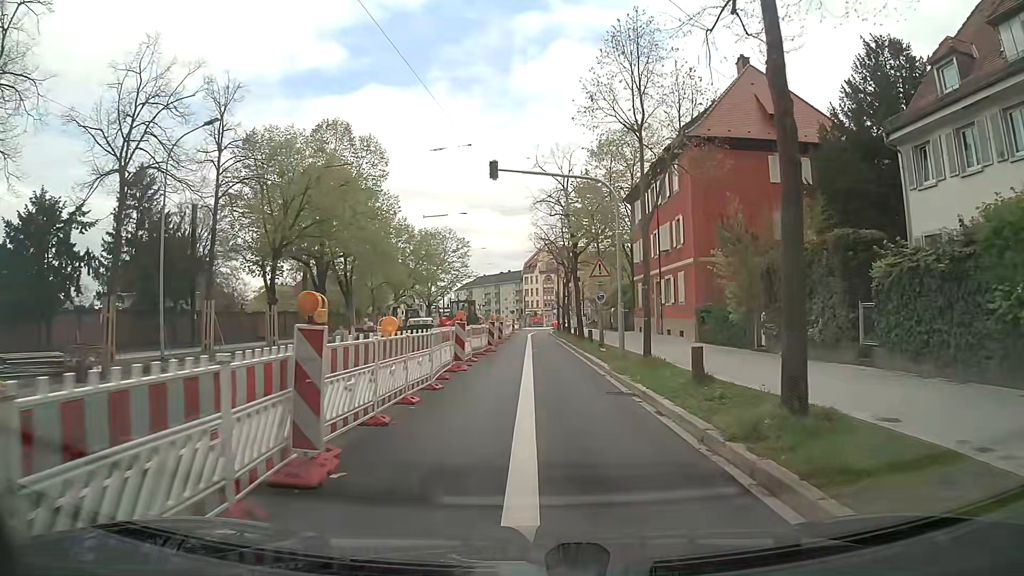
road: secondary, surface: asphalt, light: Day
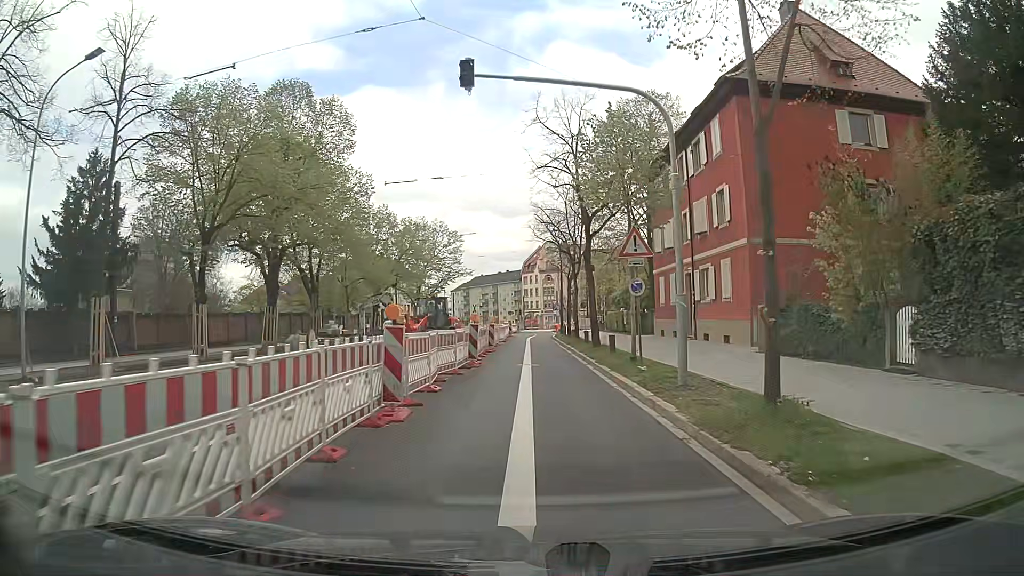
(+0.1, +8.5) m; 0°
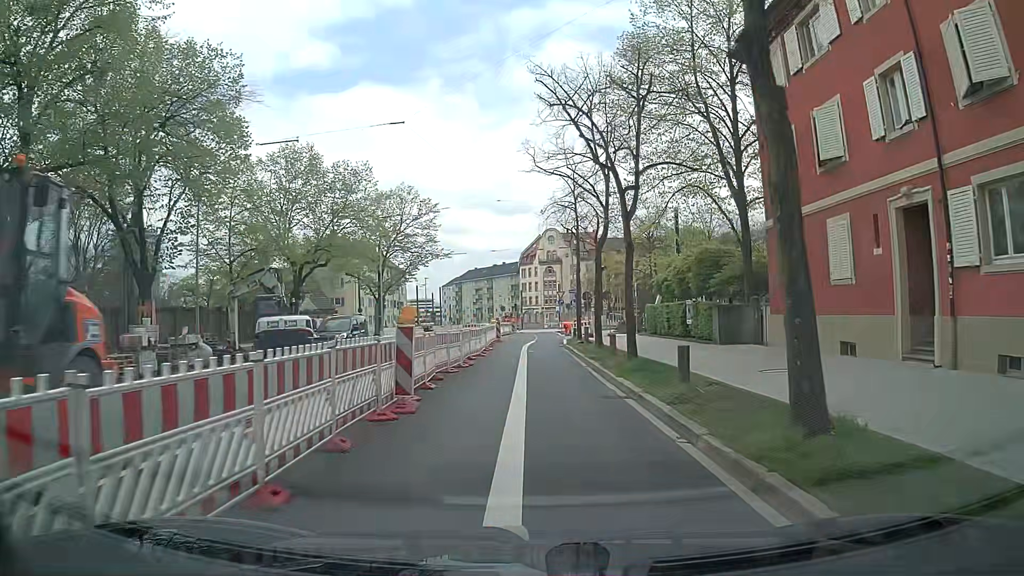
(0.0, +21.1) m; 0°
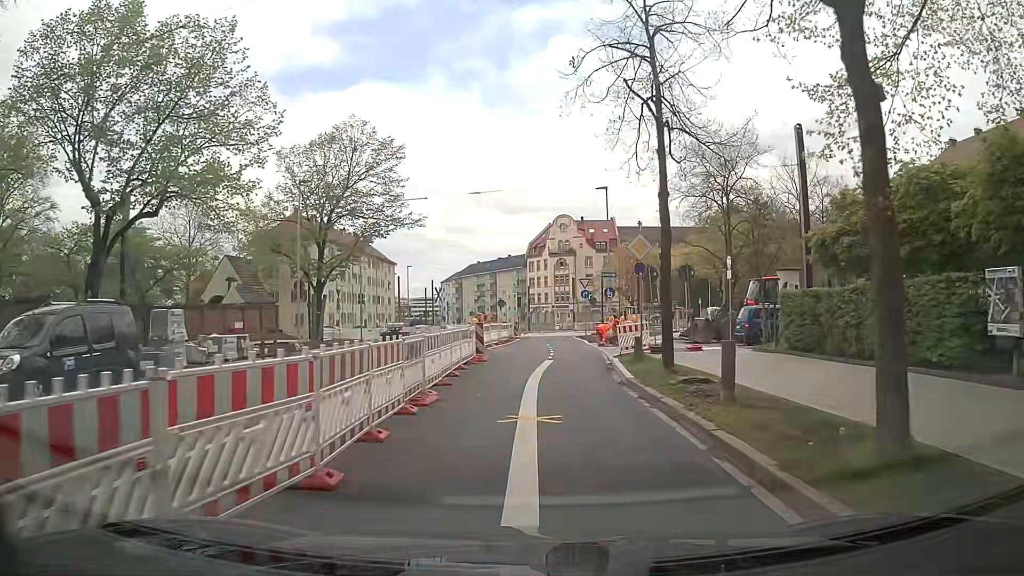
(0.0, +20.9) m; -1°
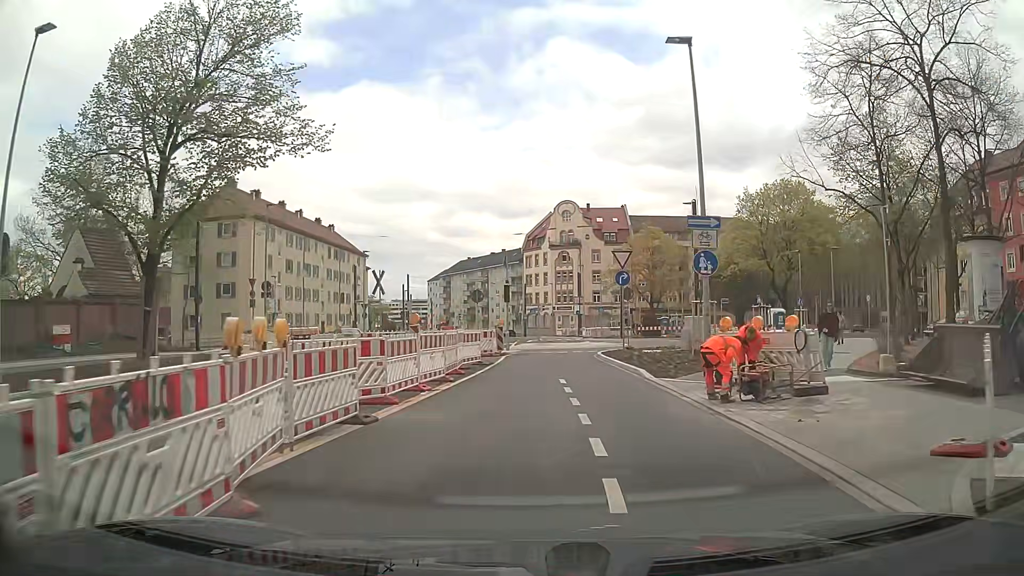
(+0.5, +20.3) m; +1°
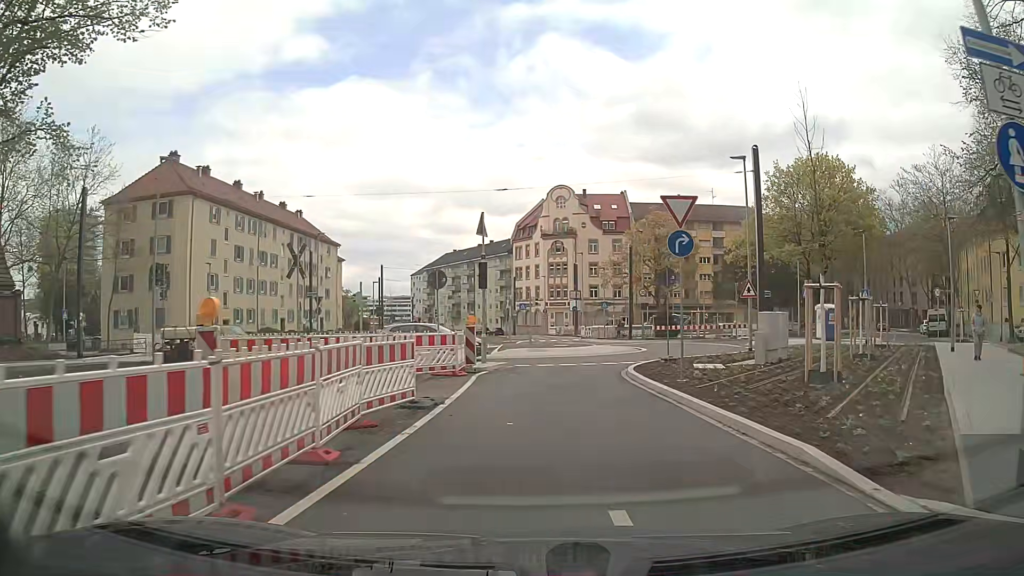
(0.0, +11.0) m; +1°
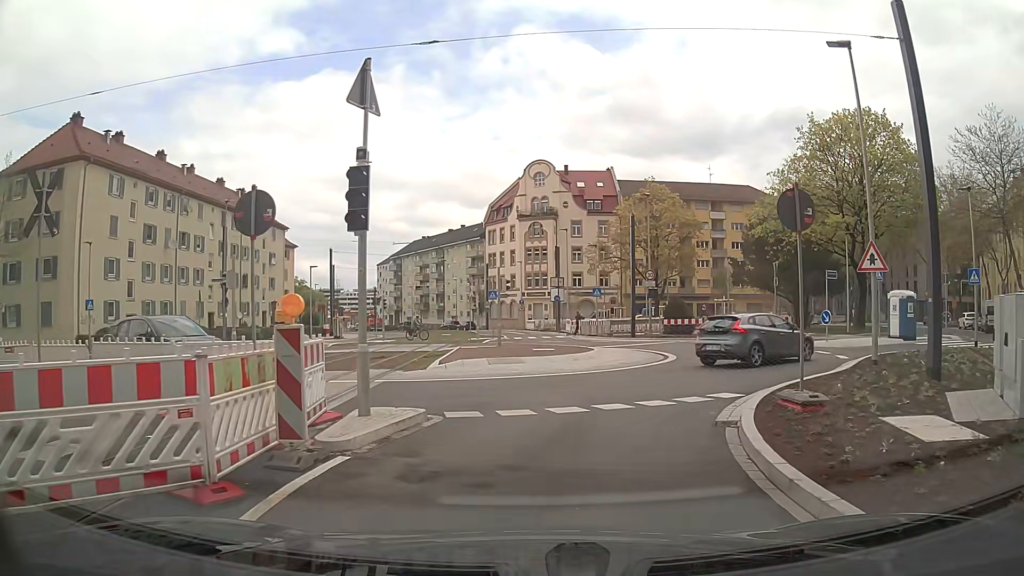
(+0.2, +12.2) m; +1°
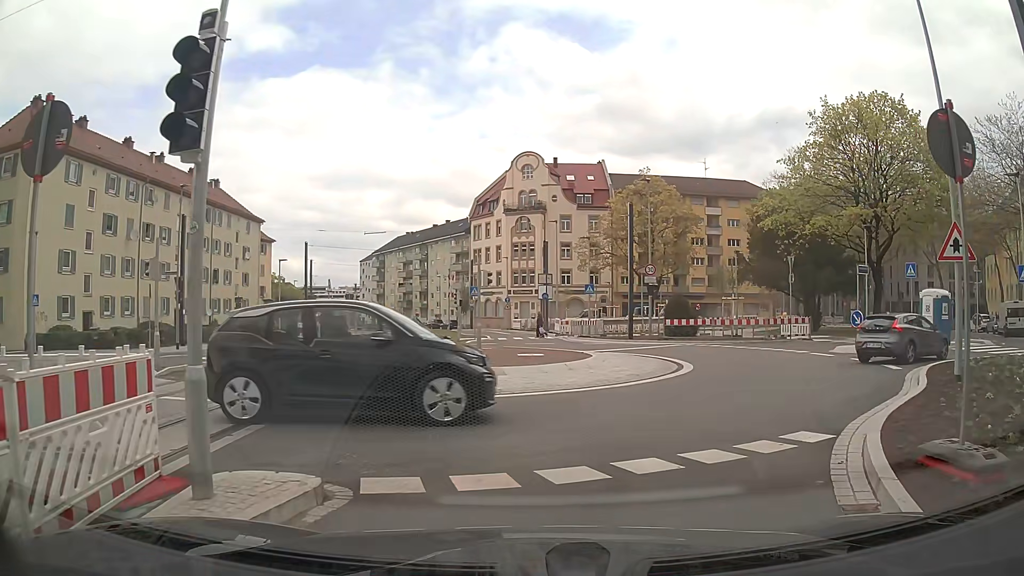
(0.0, +3.9) m; +2°
